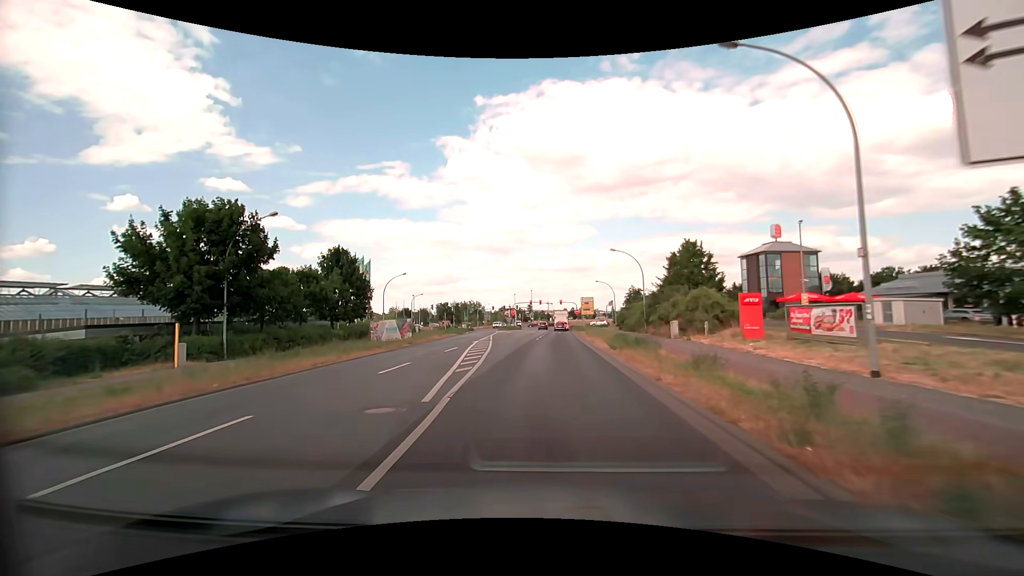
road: tertiary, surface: asphalt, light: Day
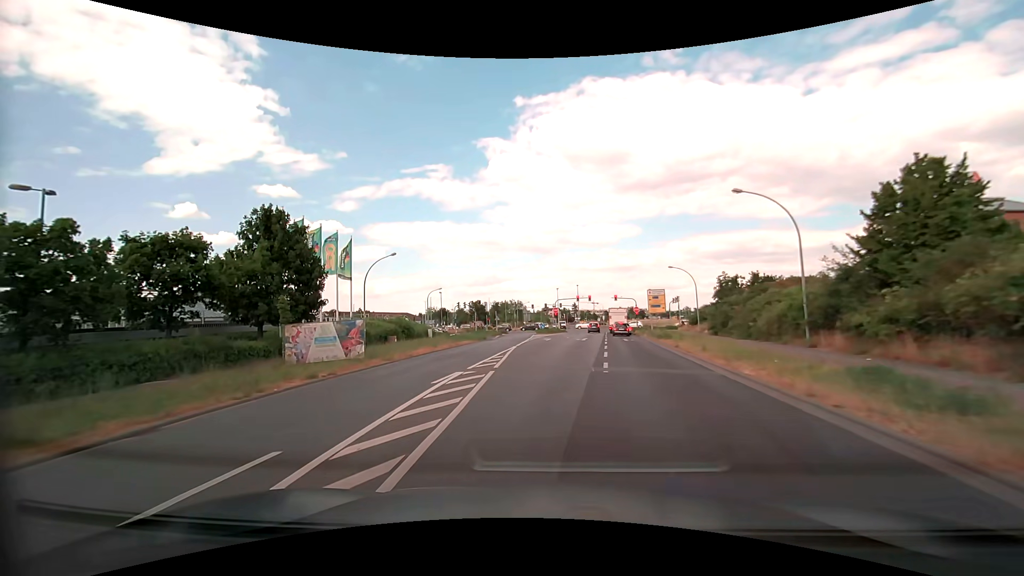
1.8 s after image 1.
(-0.8, +20.1) m; -5°
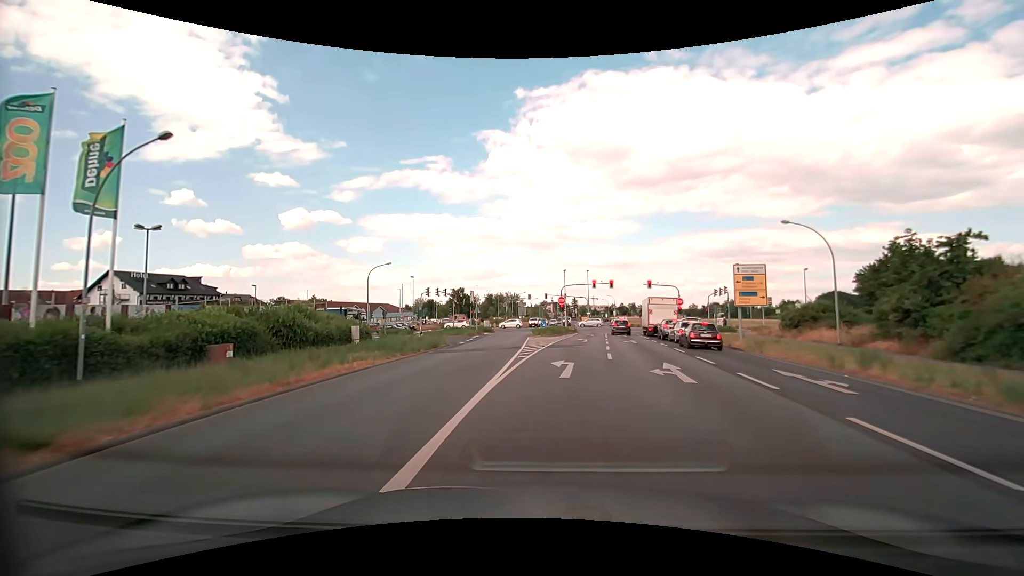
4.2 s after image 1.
(-0.5, +26.0) m; 0°
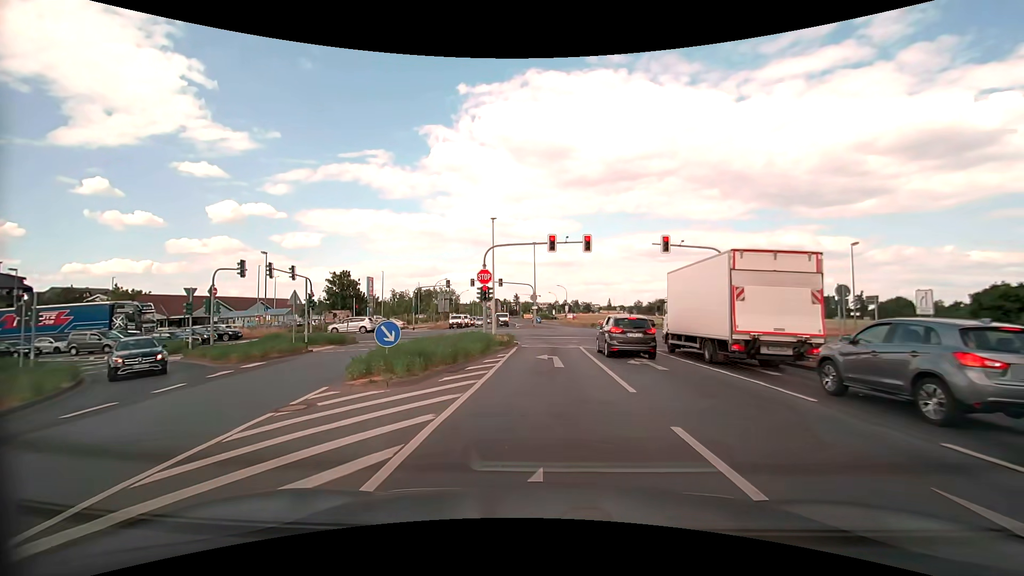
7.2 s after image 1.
(+2.0, +31.4) m; +7°
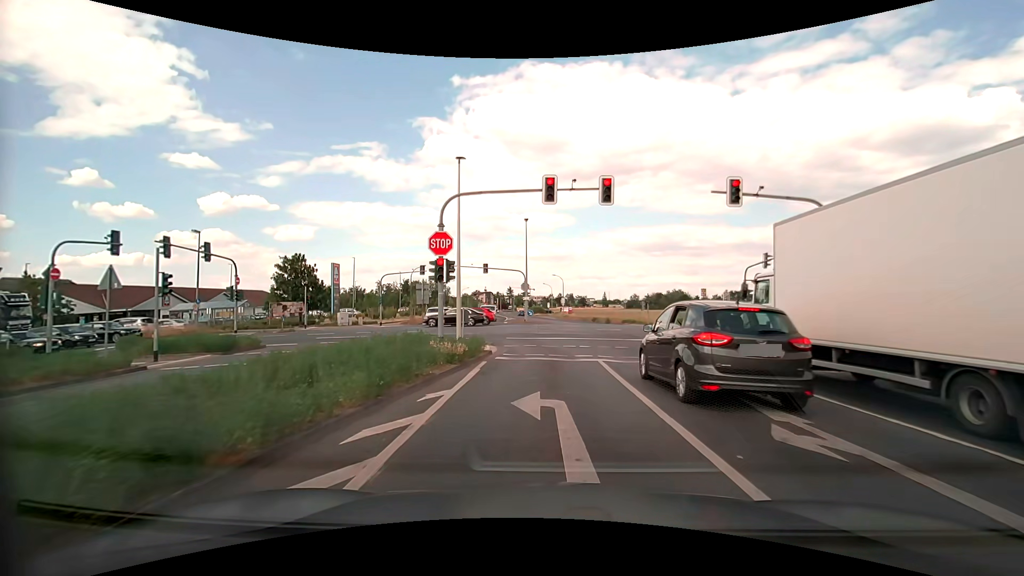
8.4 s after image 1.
(0.0, +10.5) m; 0°
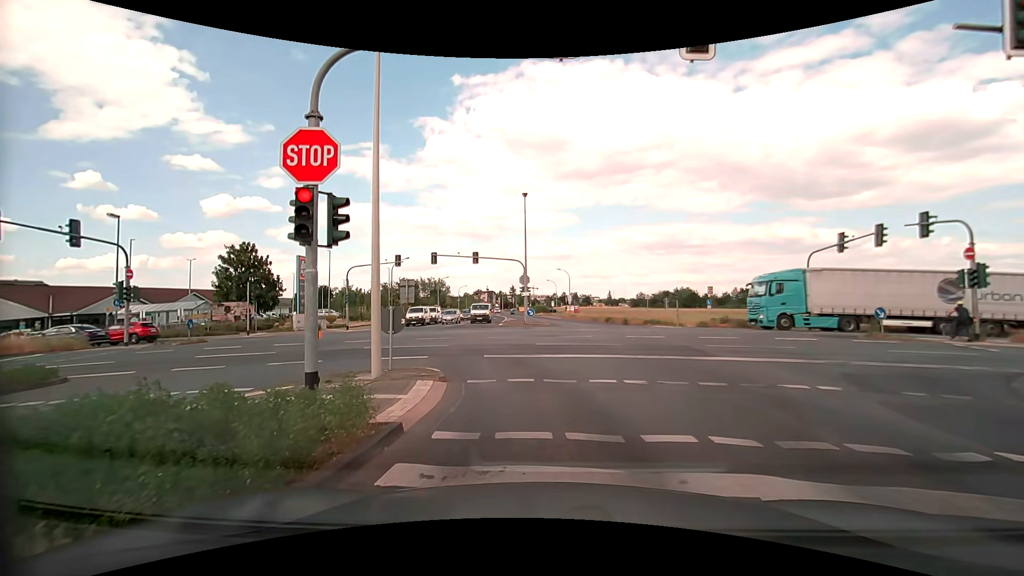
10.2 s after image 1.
(+0.1, +9.5) m; -1°
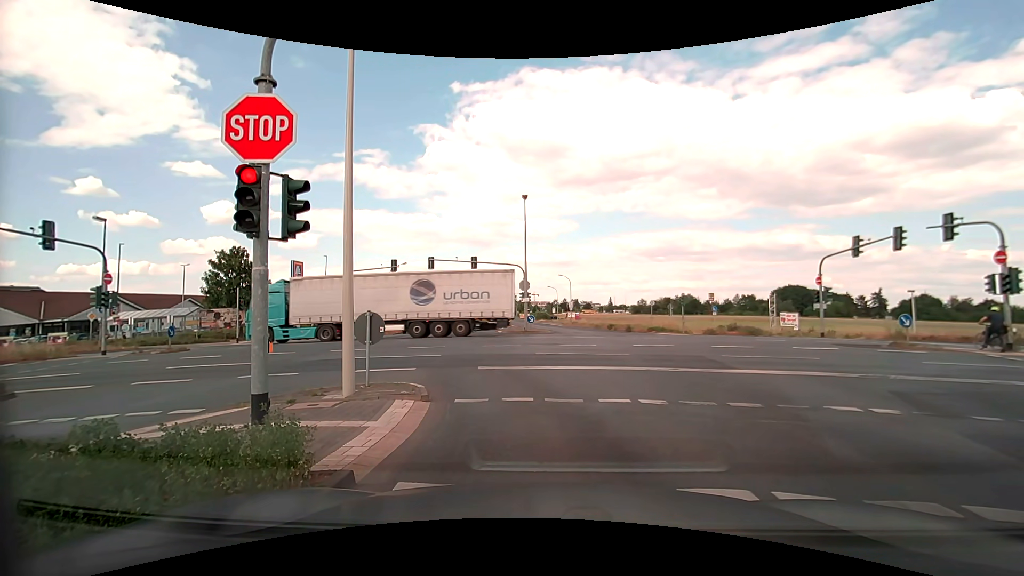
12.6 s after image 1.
(0.0, +1.4) m; -1°
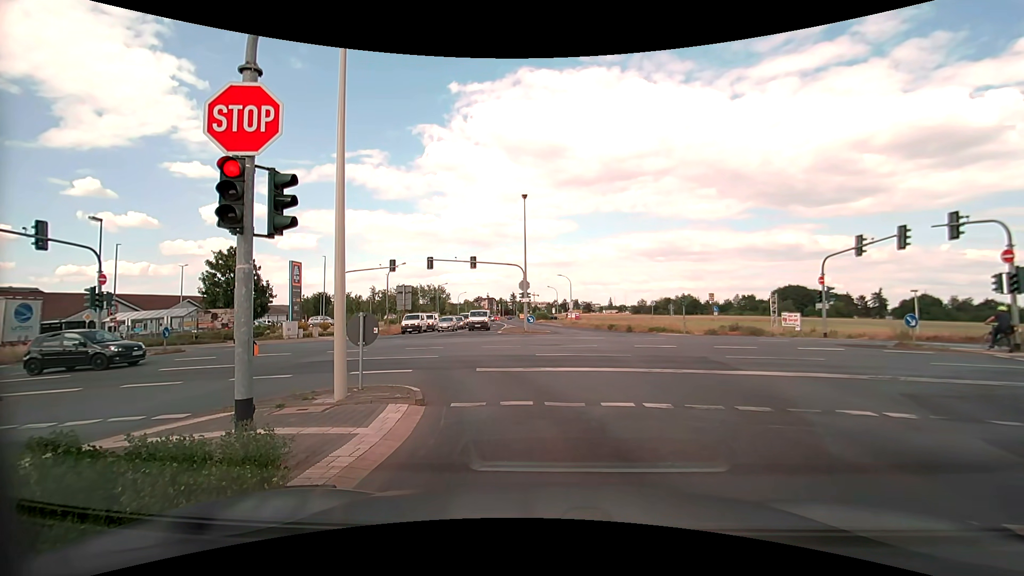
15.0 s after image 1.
(0.0, +0.3) m; 0°
(0, +10) (-3, +19) (-10, +27) (-19, +31) (-29, +32) (-39, +31) (-49, +31) (-59, +31) (-69, +31) (-79, +31) m
